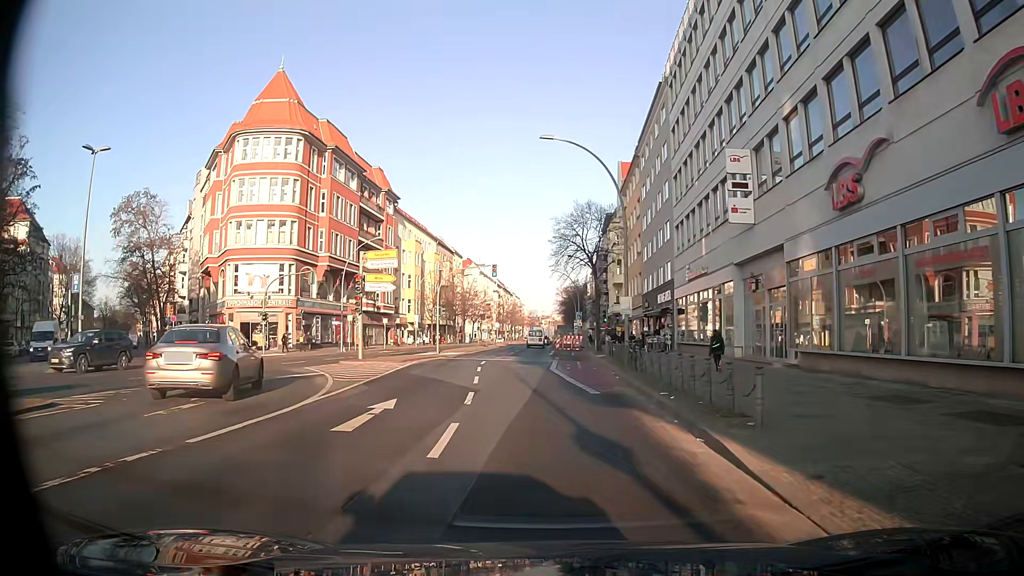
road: secondary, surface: asphalt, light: Day
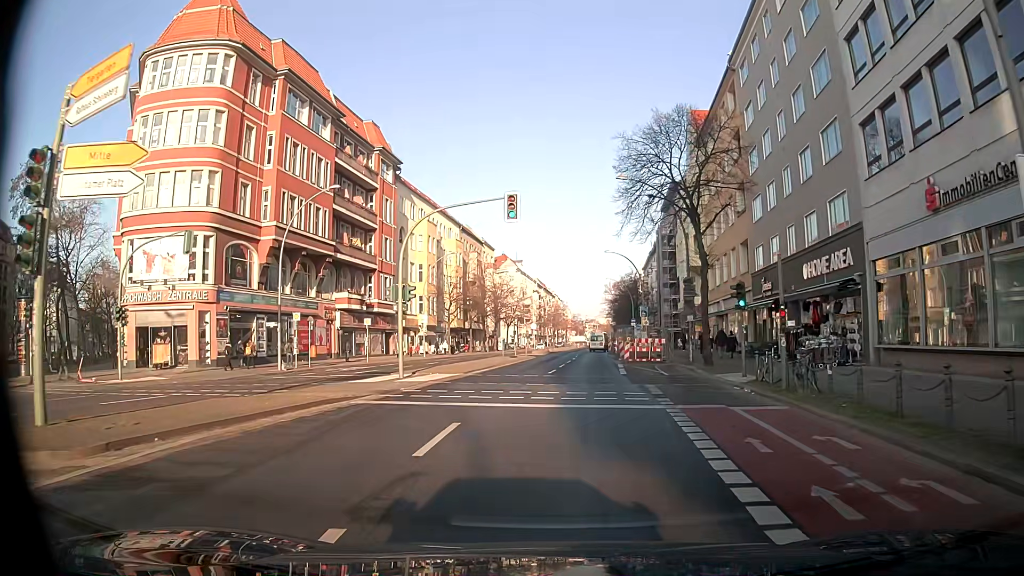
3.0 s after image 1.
(-0.6, +24.1) m; -4°
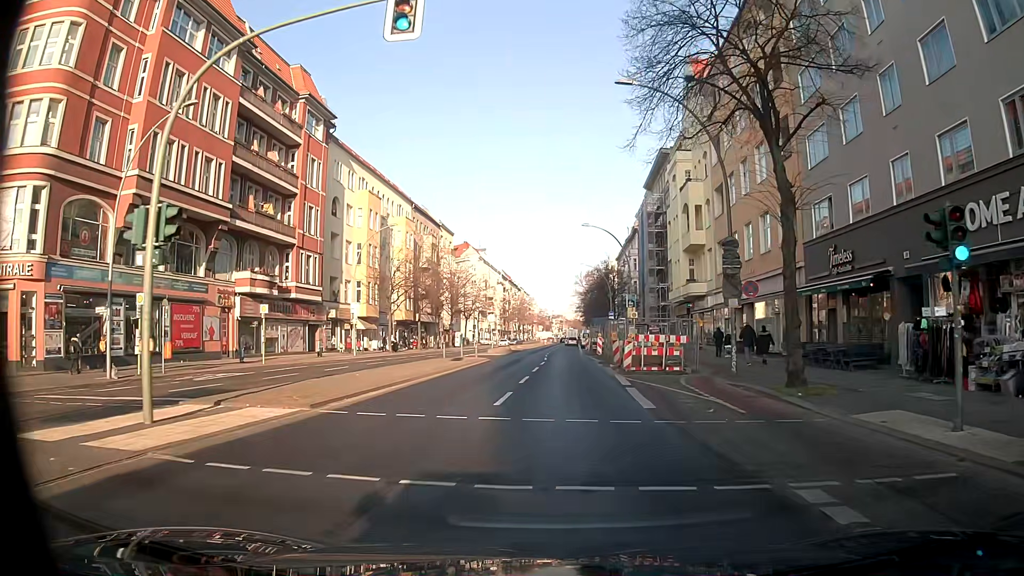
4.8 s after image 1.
(+0.6, +14.1) m; +3°
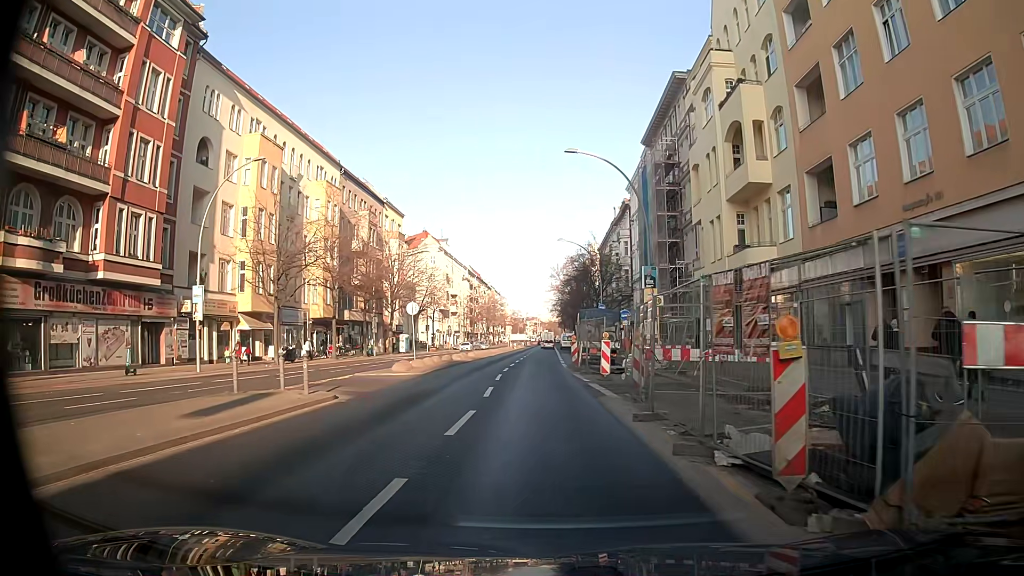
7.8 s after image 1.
(+0.7, +22.2) m; +3°
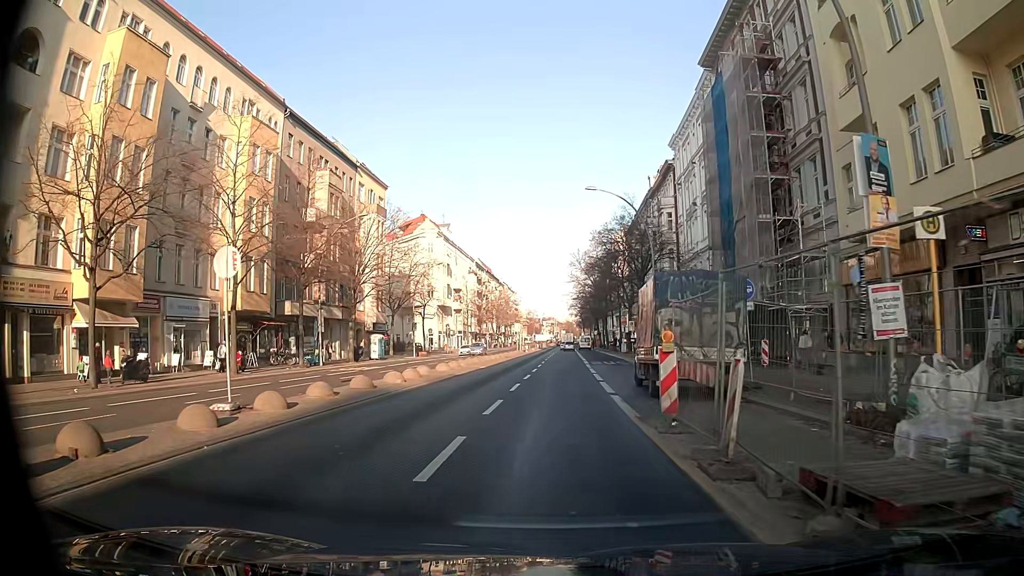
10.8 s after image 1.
(-0.4, +21.0) m; -2°
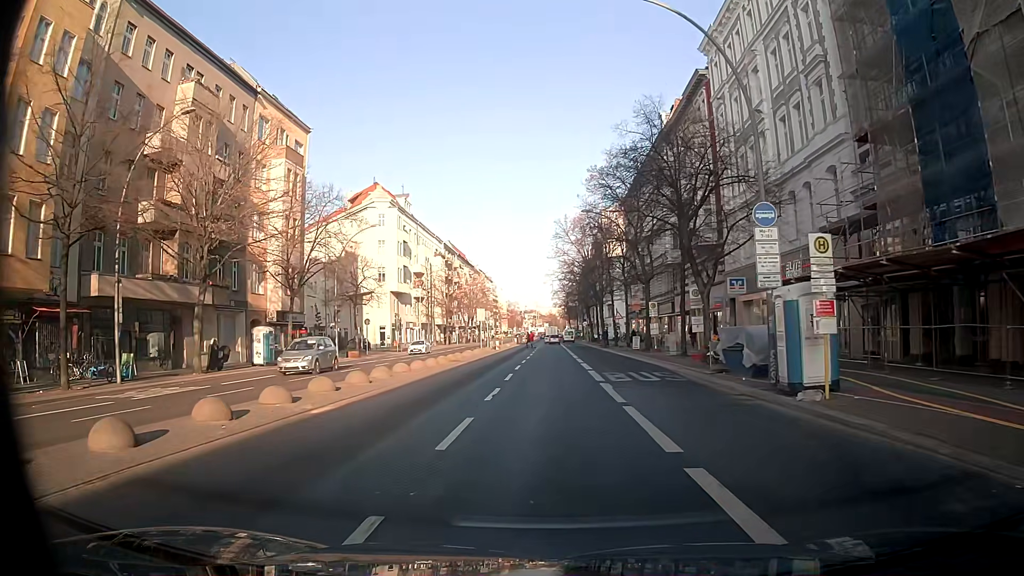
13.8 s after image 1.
(+0.5, +22.6) m; +1°
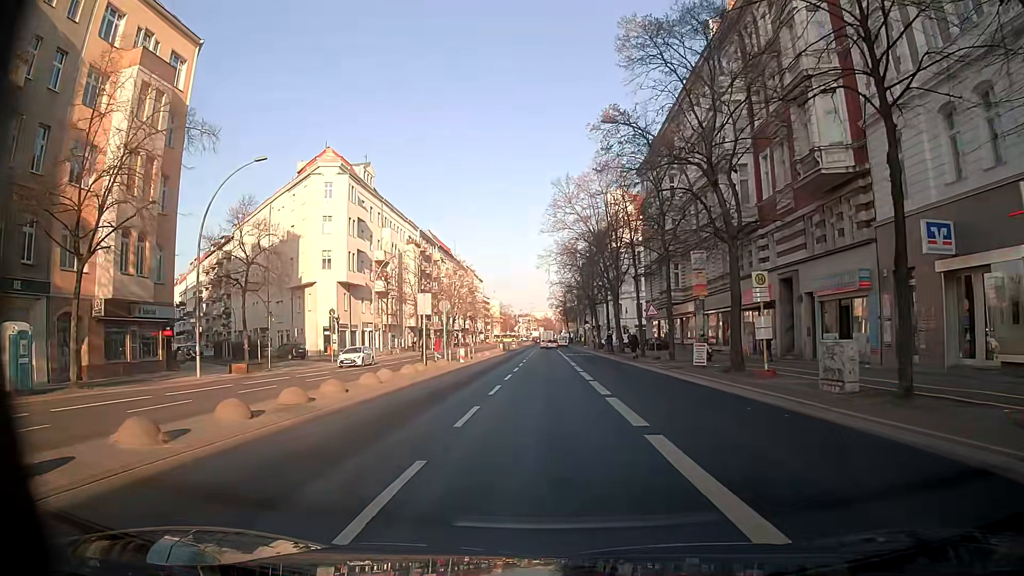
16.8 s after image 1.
(+0.3, +21.9) m; 0°
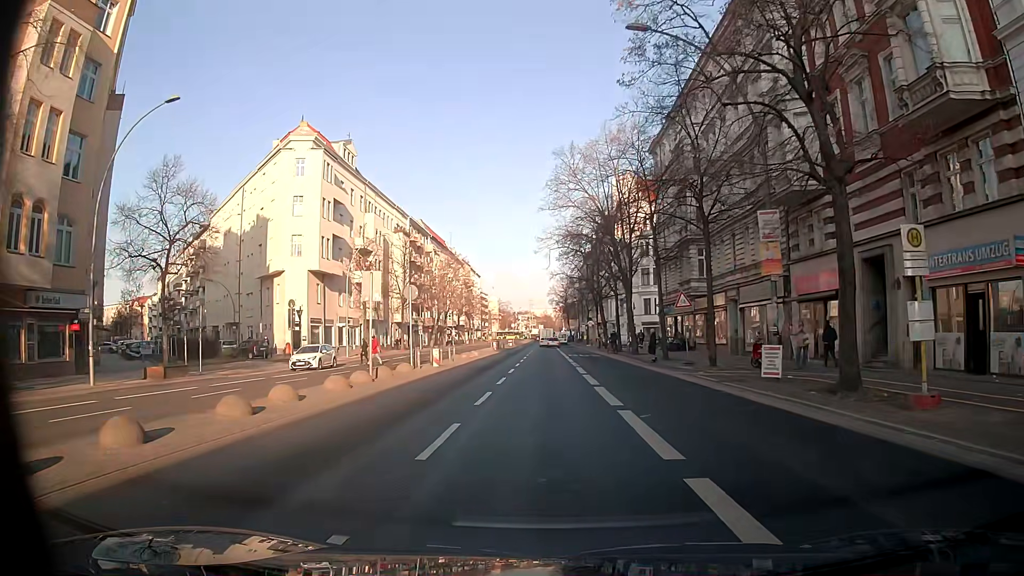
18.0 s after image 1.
(+0.1, +8.9) m; 0°
(0, +10) (0, +20) (0, +30) (0, +40) (0, +50) (0, +60) (0, +70) (0, +80) (+1, +90) (+1, +100) m
